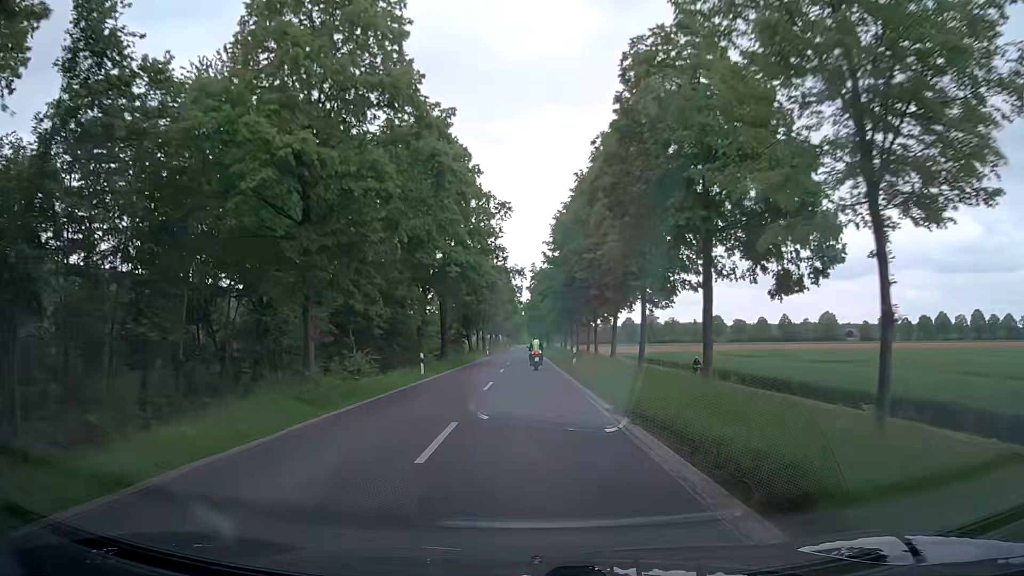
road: secondary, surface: asphalt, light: Day
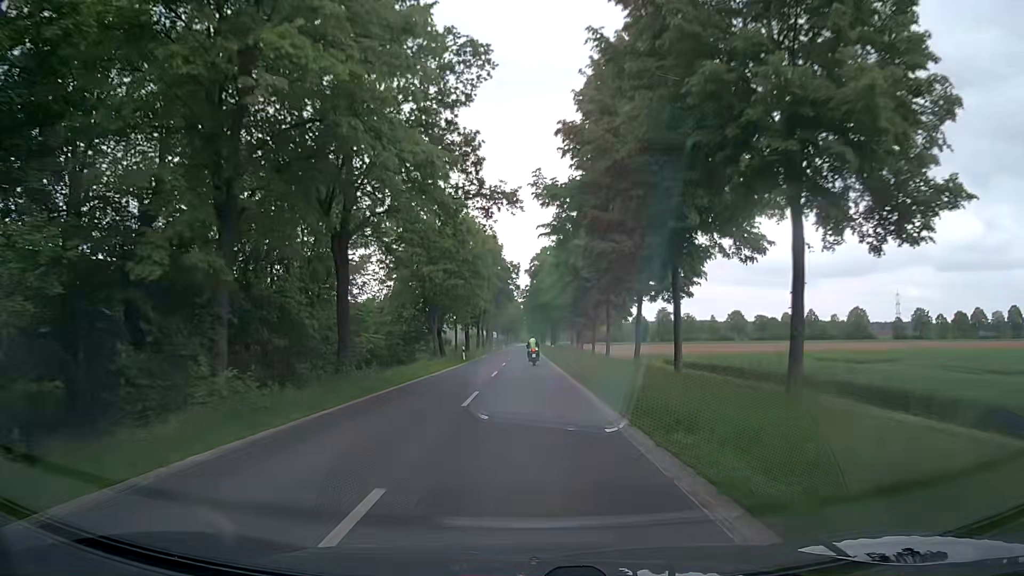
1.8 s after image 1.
(+0.3, +29.5) m; +1°
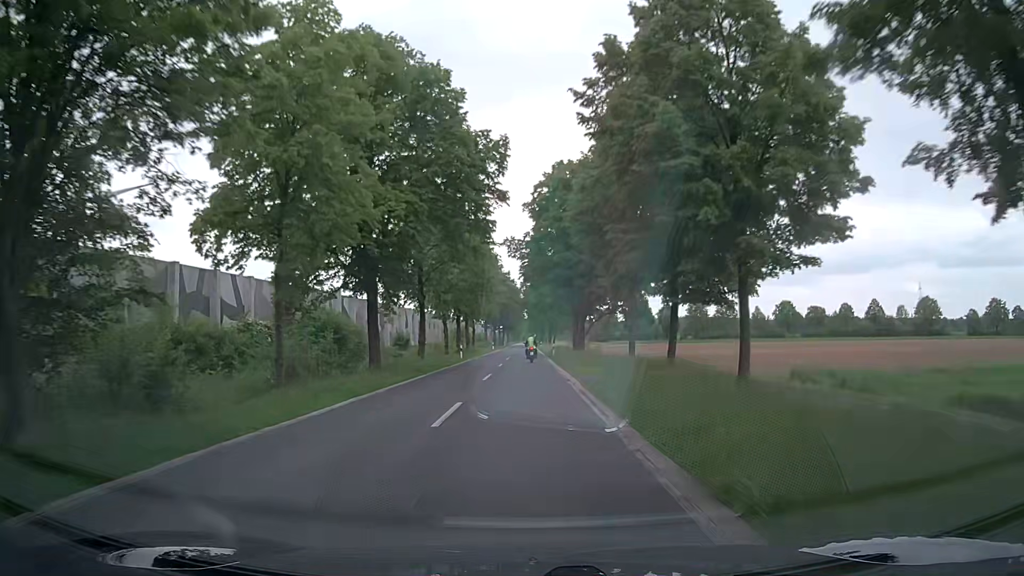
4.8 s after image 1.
(0.0, +51.5) m; 0°
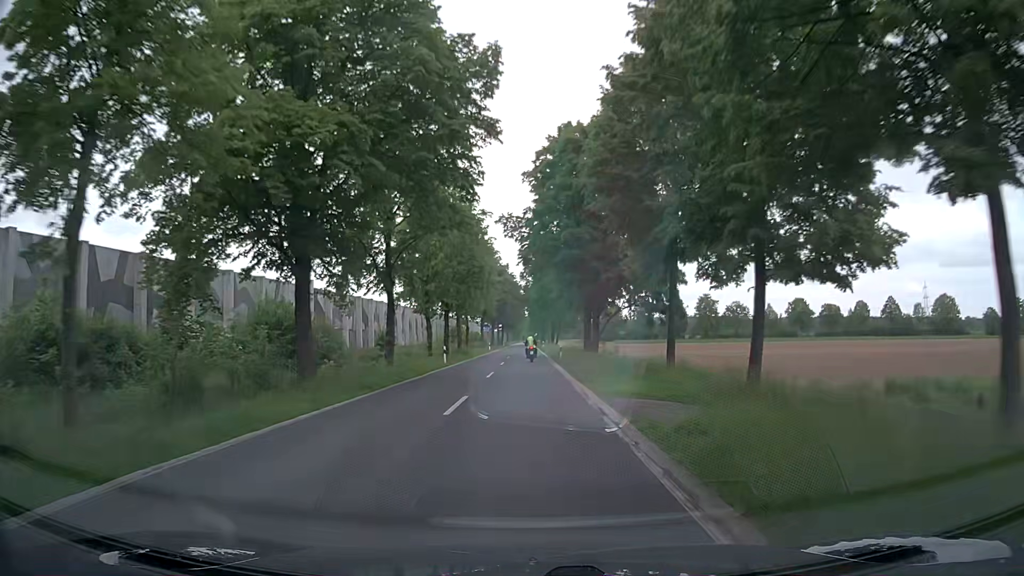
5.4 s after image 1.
(0.0, +10.5) m; 0°
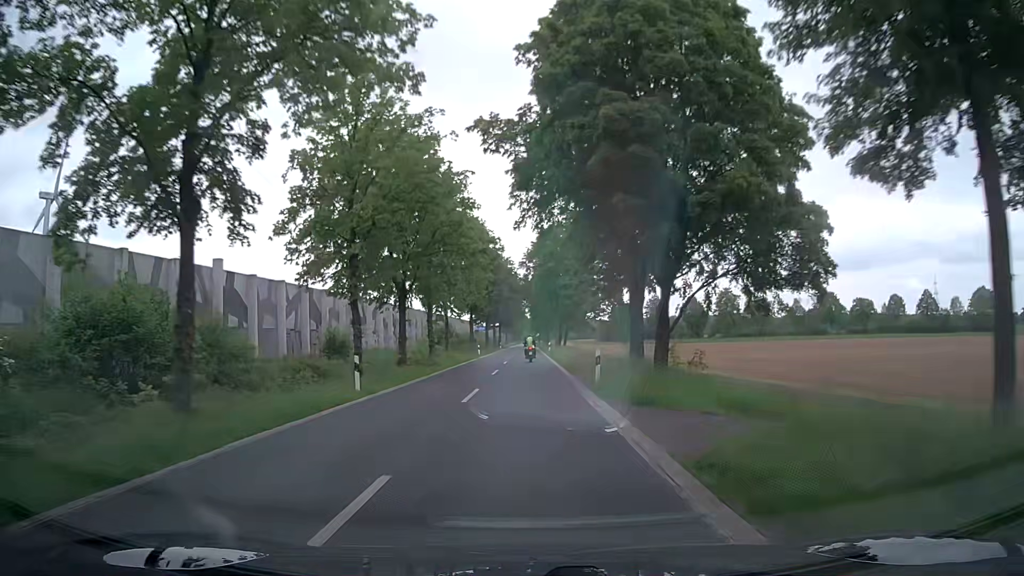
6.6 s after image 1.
(-0.1, +21.1) m; -1°
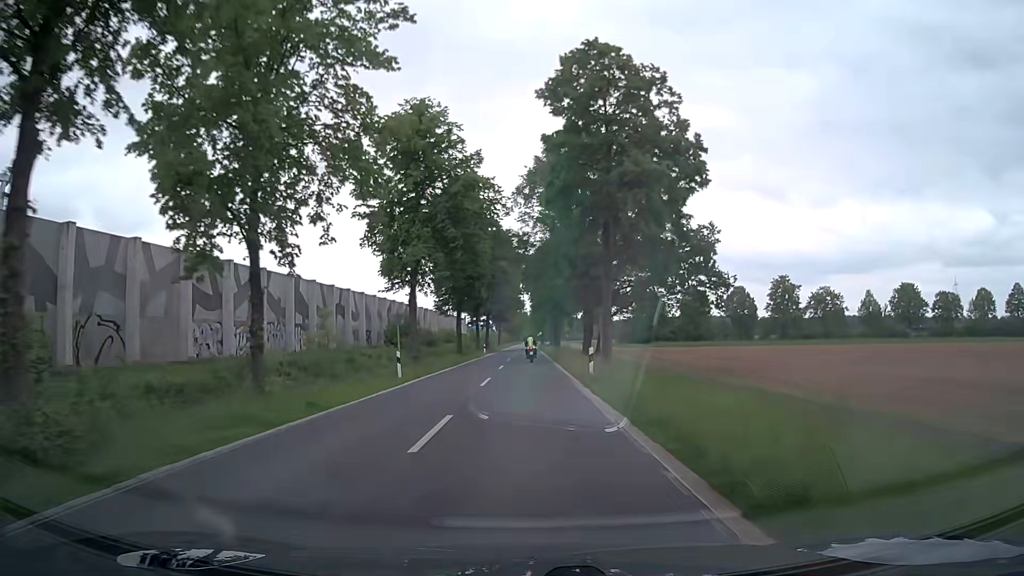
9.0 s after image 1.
(+0.3, +42.5) m; 0°
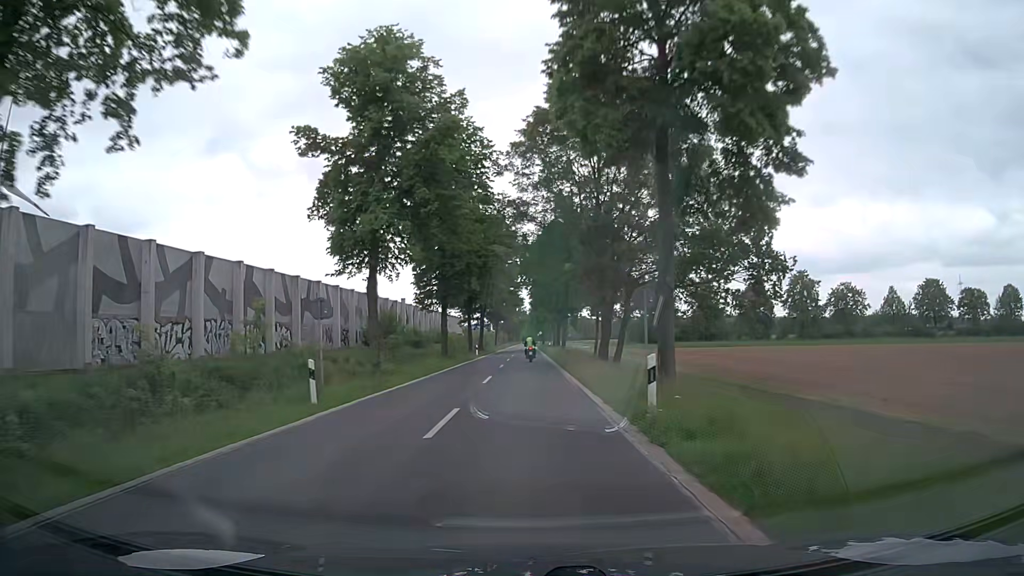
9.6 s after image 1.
(0.0, +10.7) m; 0°
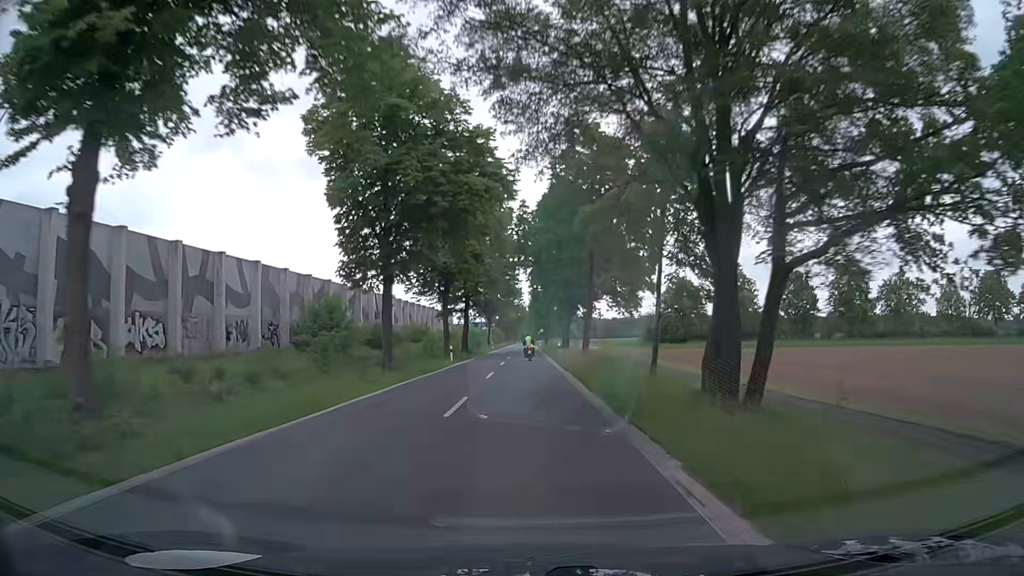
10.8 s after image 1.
(0.0, +21.6) m; 0°
(0, +10) (0, +20) (0, +30) (0, +40) (0, +50) (0, +60) (0, +70) (0, +80) (0, +90) (0, +100) m
